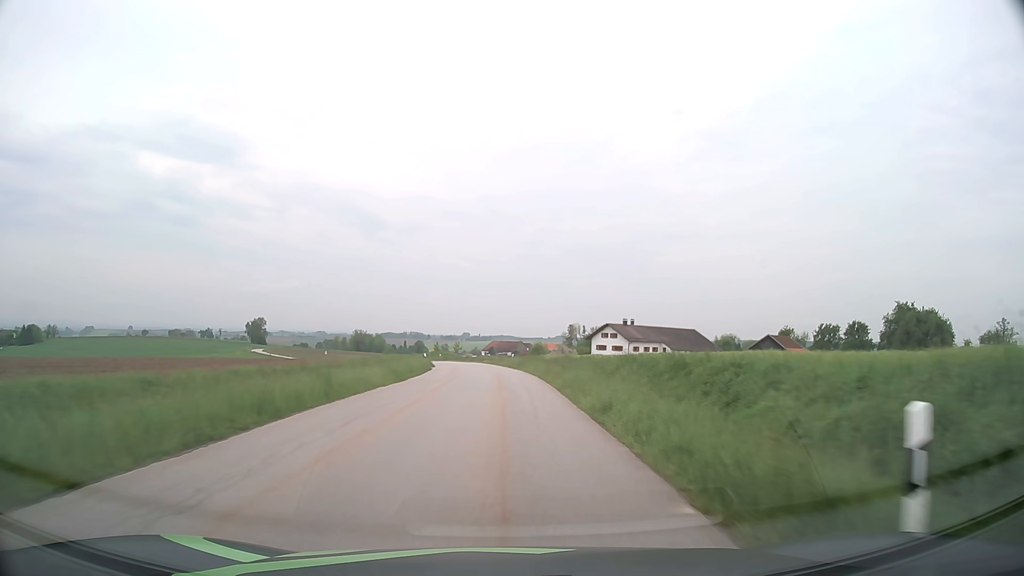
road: tertiary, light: Day
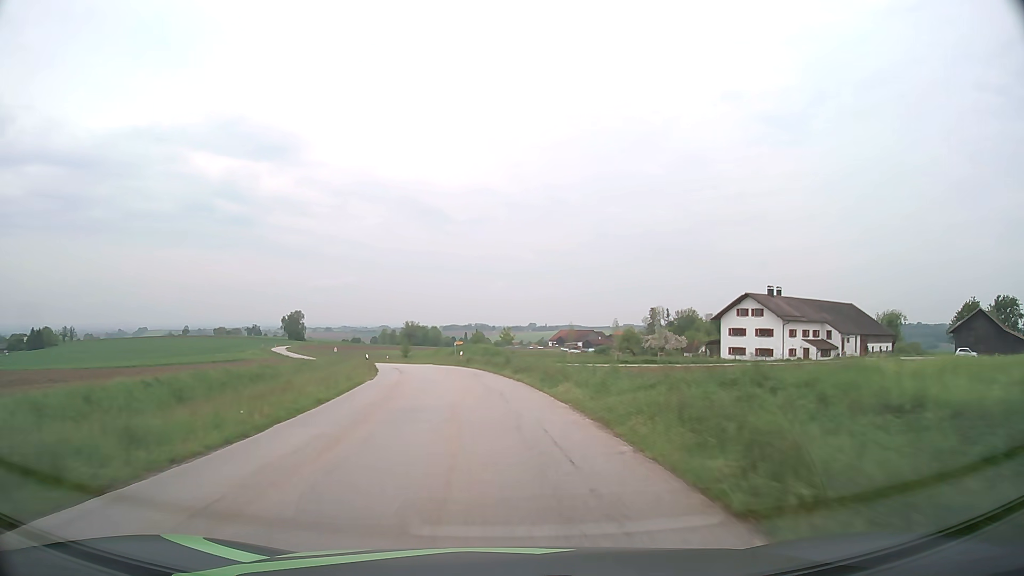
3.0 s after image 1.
(-1.7, +54.3) m; -5°
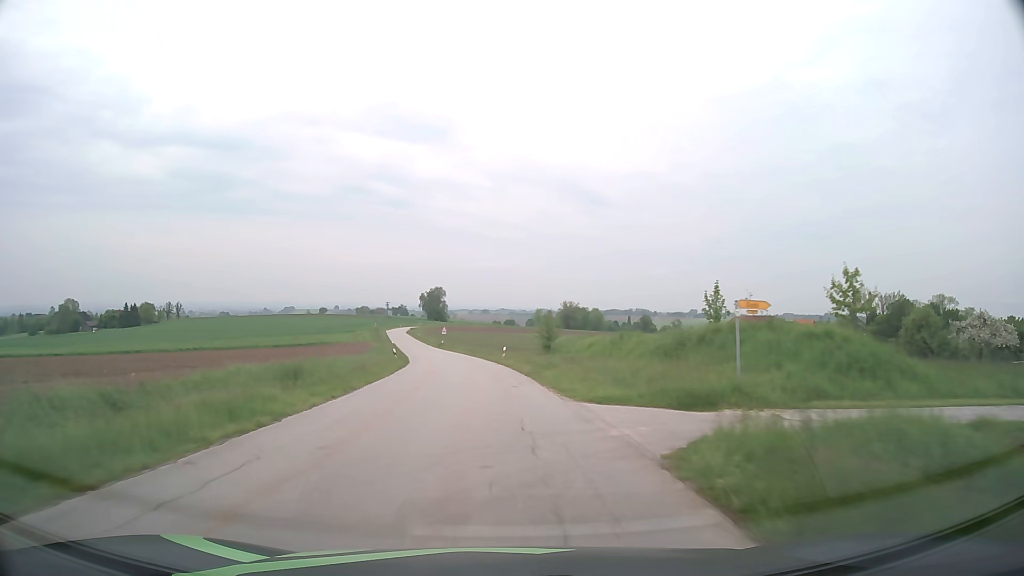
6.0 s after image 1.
(-6.9, +53.9) m; -14°
(0, +10) (-1, +20) (-1, +30) (-2, +40) (-4, +50) (-5, +60) (-7, +70) (-9, +79) (-10, +89) (-12, +99) m
